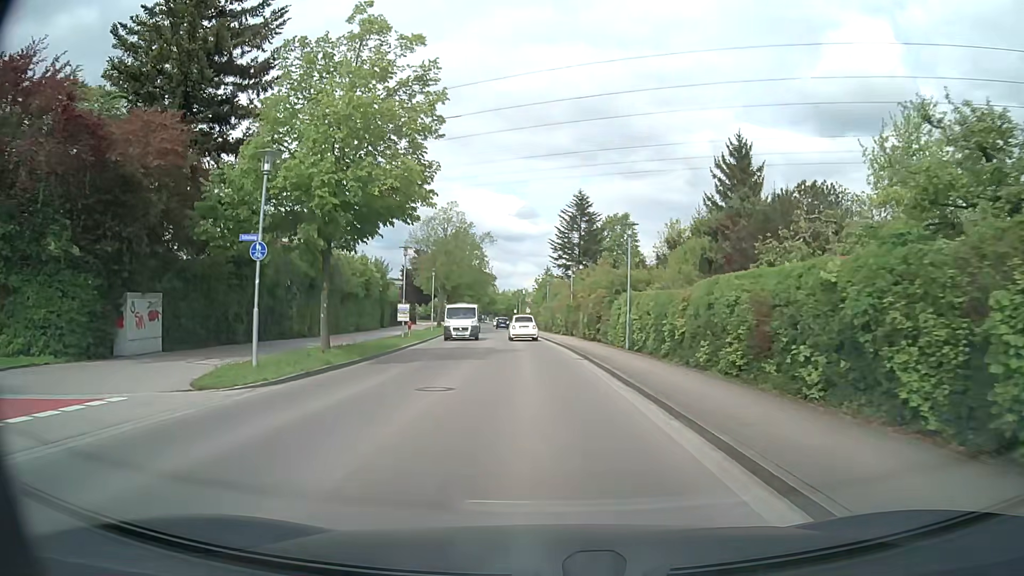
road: tertiary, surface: asphalt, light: Day
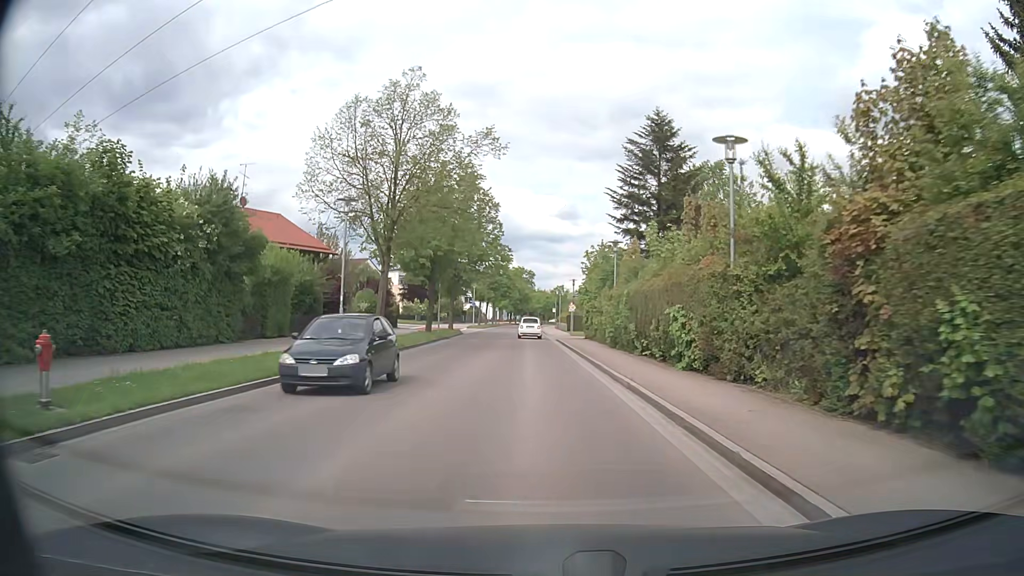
(-1.1, +32.9) m; -3°
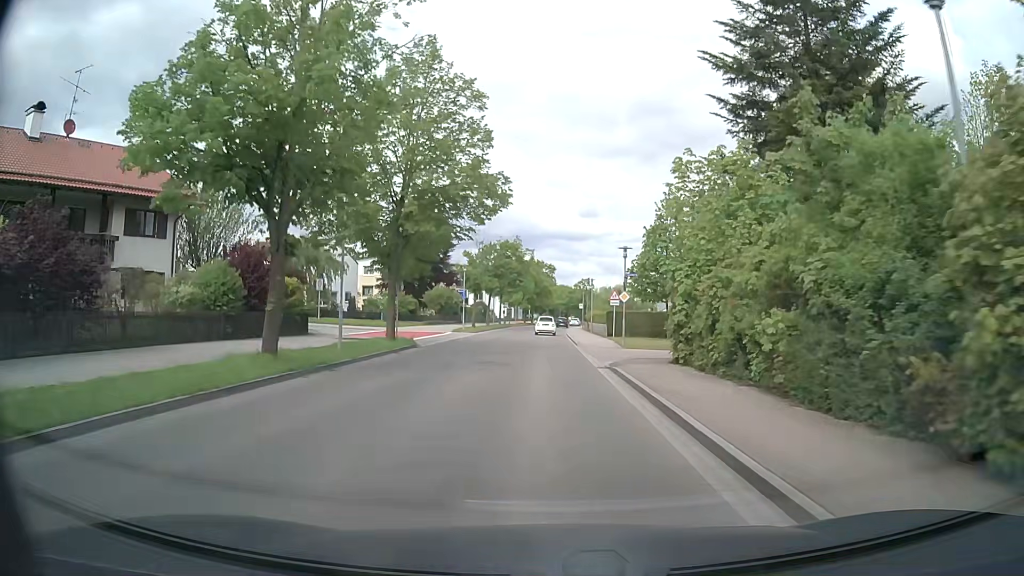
(-0.7, +26.6) m; -2°
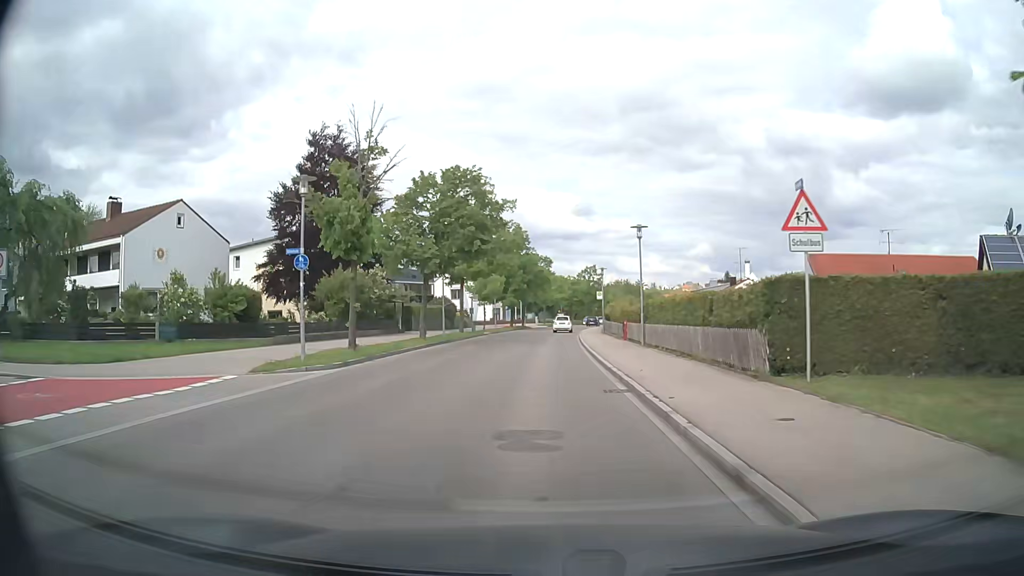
(+0.1, +34.5) m; +1°
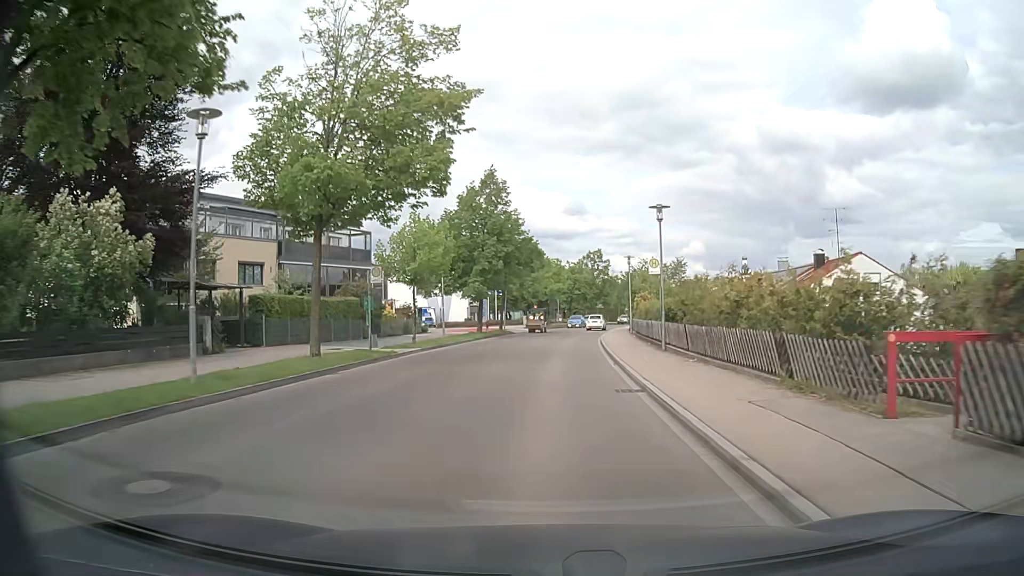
(-0.1, +28.7) m; 0°
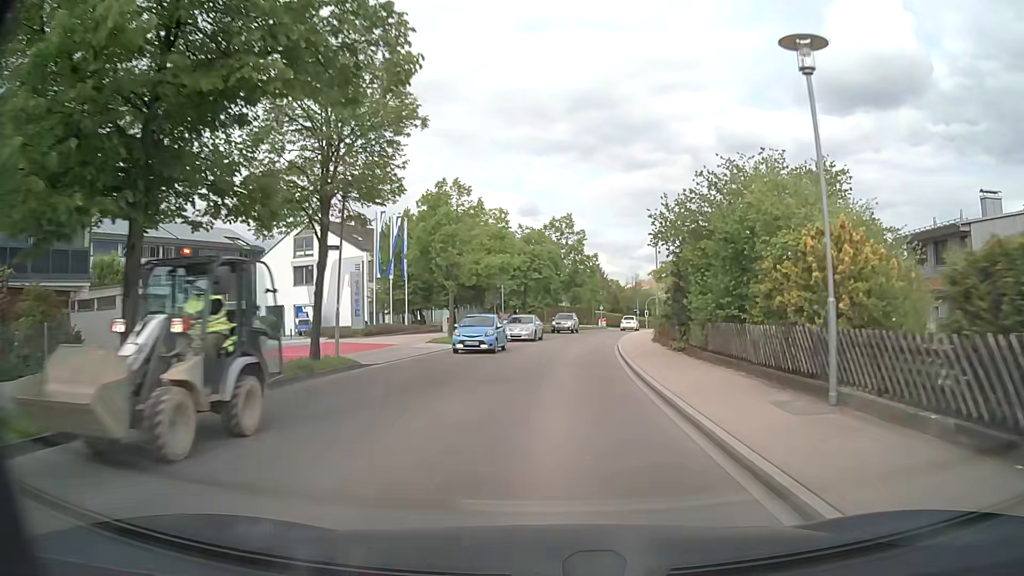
(+0.9, +35.2) m; +4°
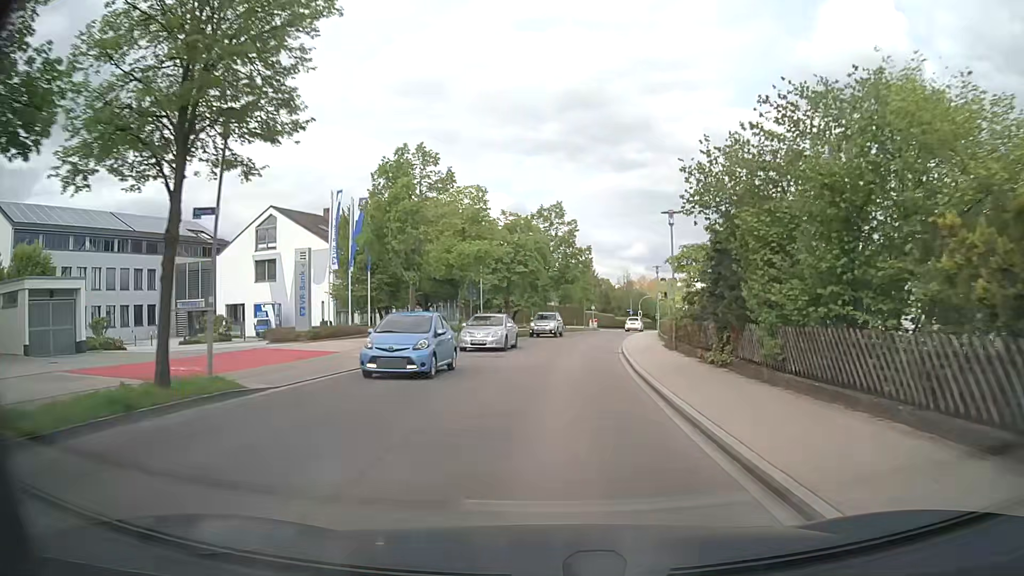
(+0.1, +6.9) m; +1°
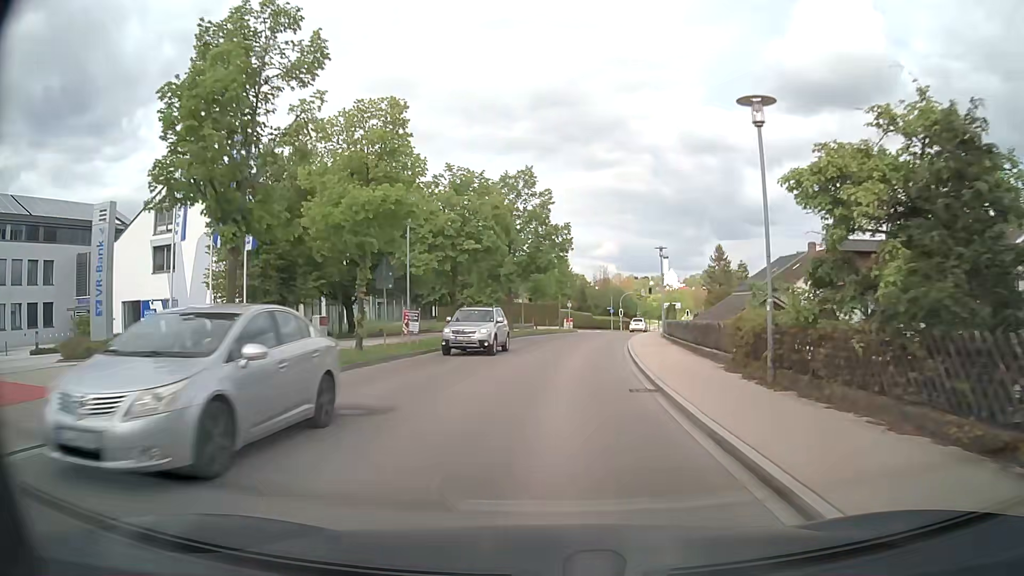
(+0.3, +13.5) m; +3°
(0, +10) (+1, +20) (+1, +30) (+2, +40) (+4, +50) (+6, +60) (+8, +69) (+8, +79) (+1, +85) (-9, +88) m
